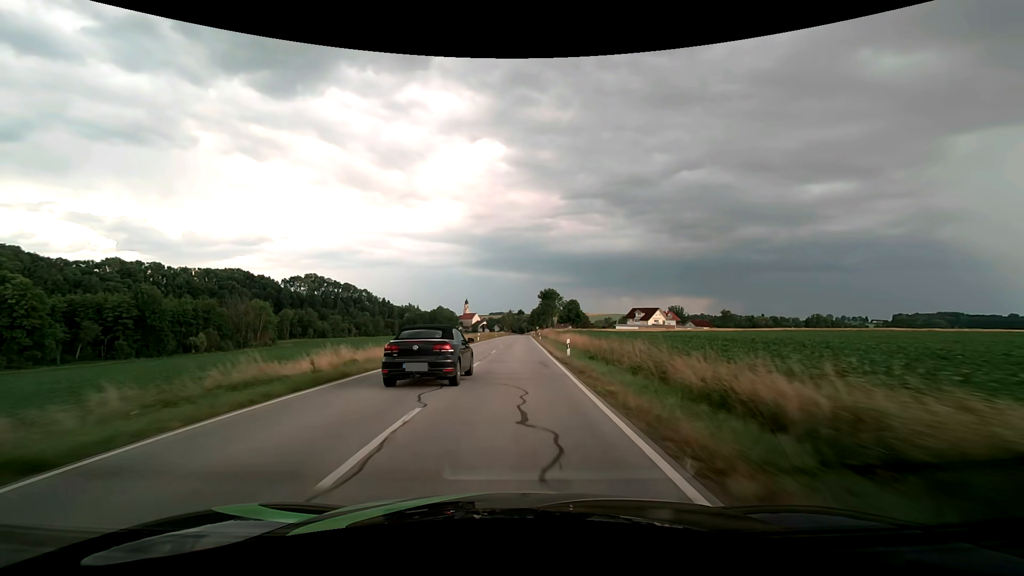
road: secondary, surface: asphalt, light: Day
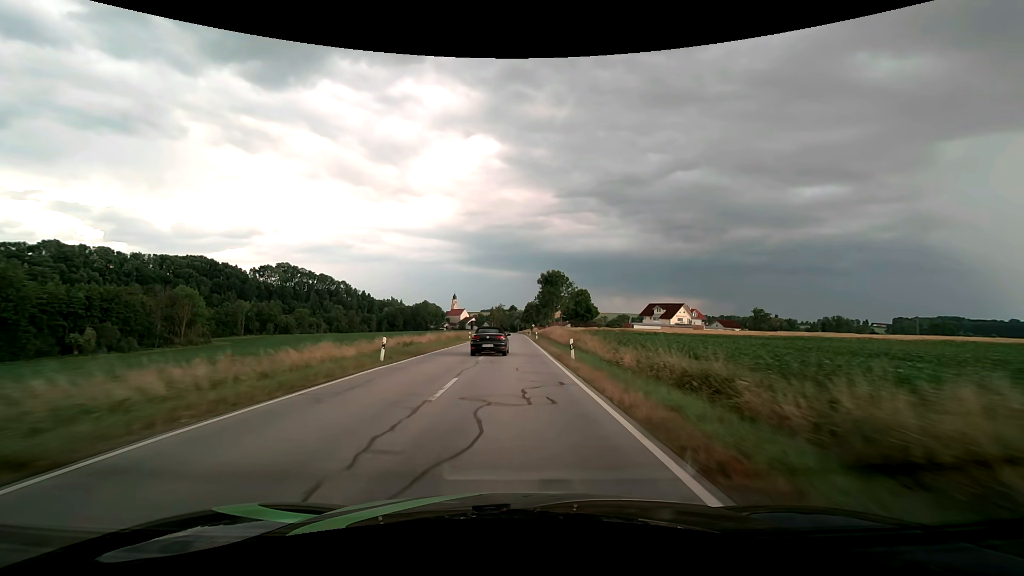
(+0.2, +43.1) m; +1°
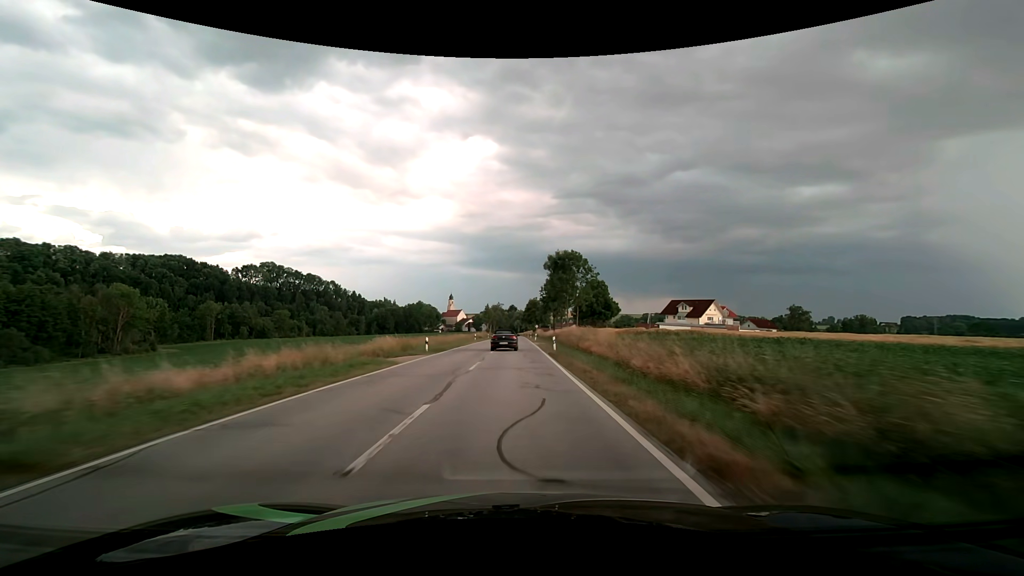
(0.0, +28.1) m; 0°
(0, +10) (0, +20) (0, +30) (0, +40) (0, +50) (0, +60) (0, +70) (0, +80) (0, +90) (0, +100) m
